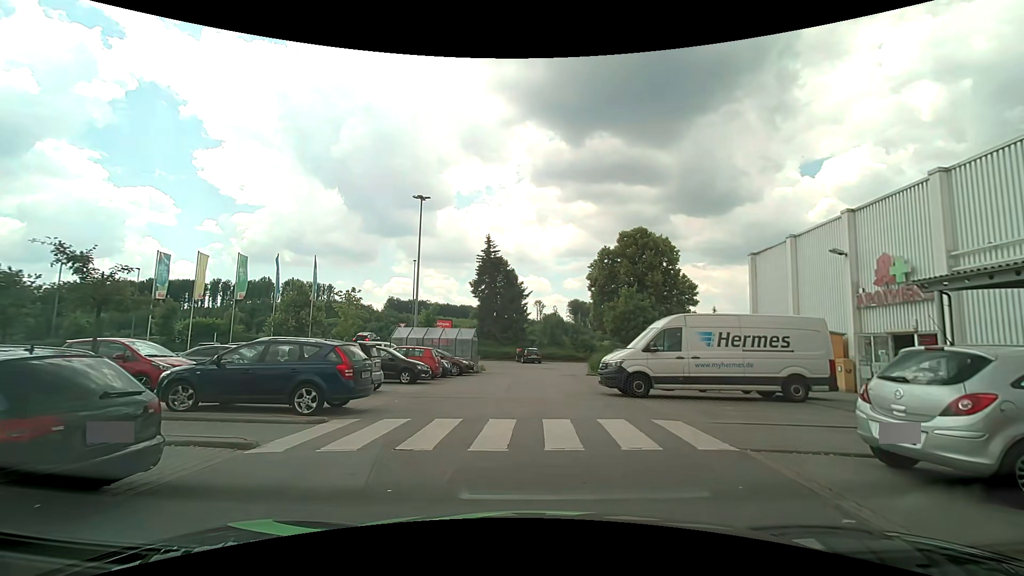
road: service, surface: asphalt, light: Day
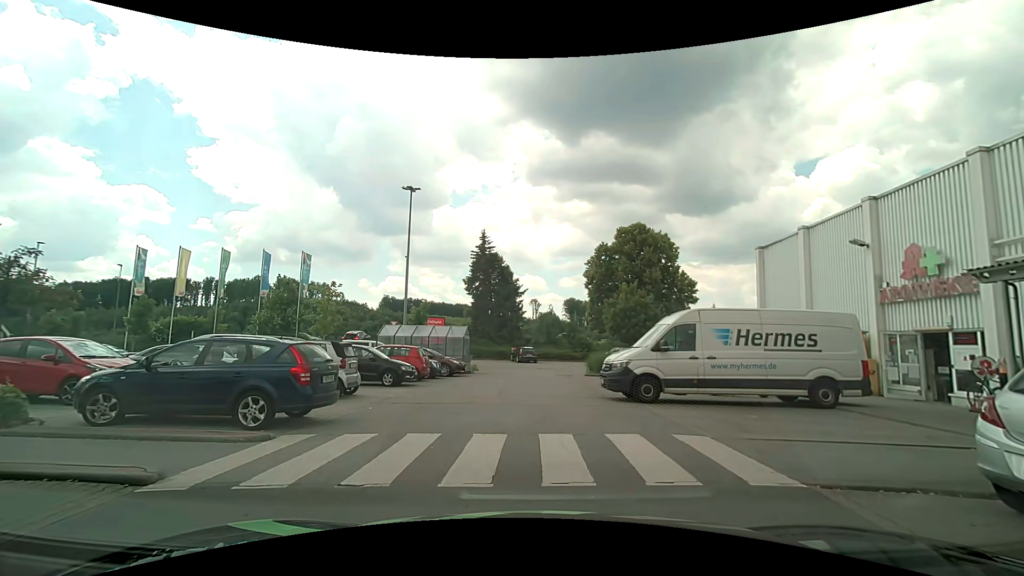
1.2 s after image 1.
(0.0, +1.7) m; 0°
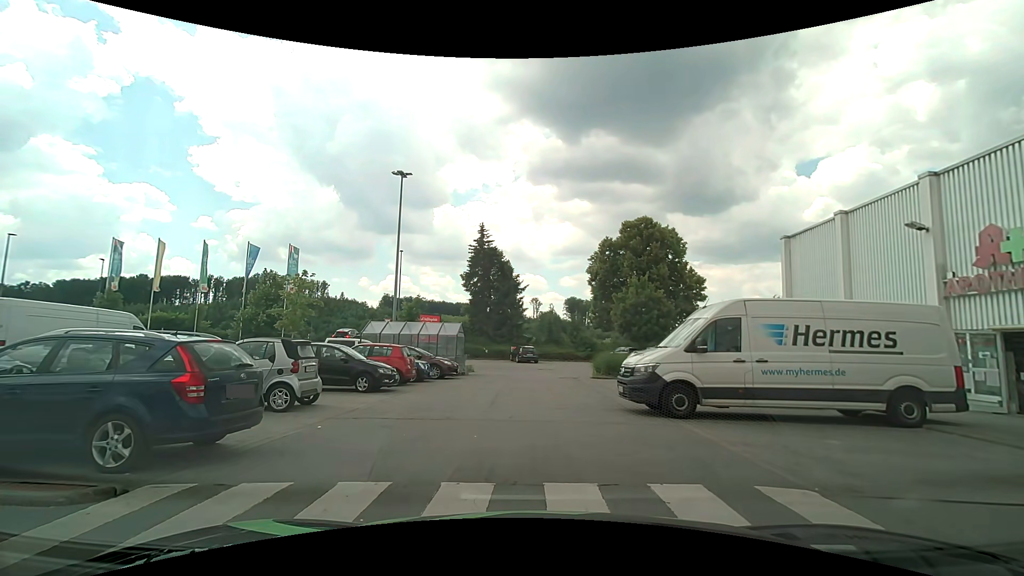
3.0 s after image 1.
(0.0, +2.8) m; -1°
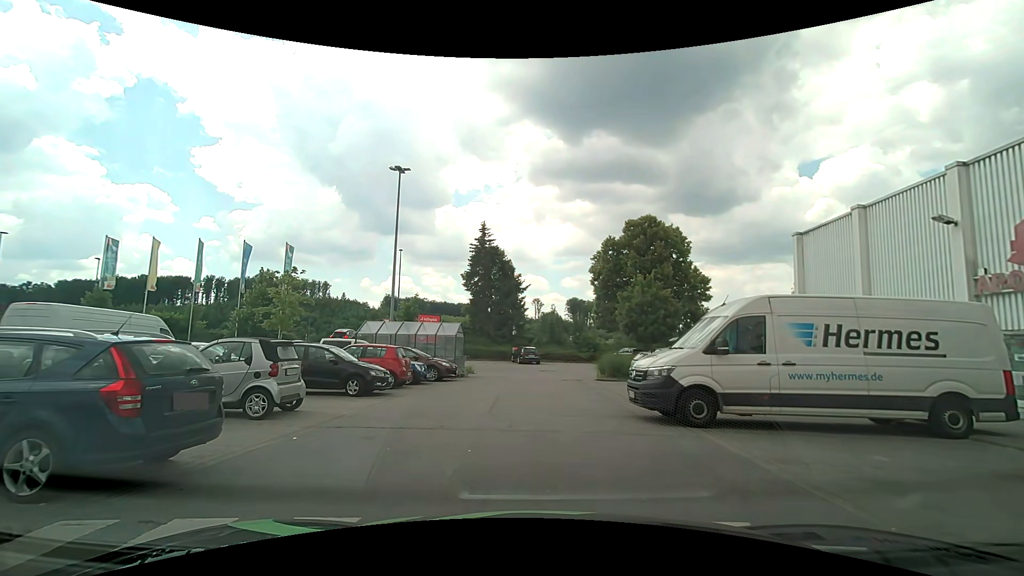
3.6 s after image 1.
(0.0, +1.0) m; -1°
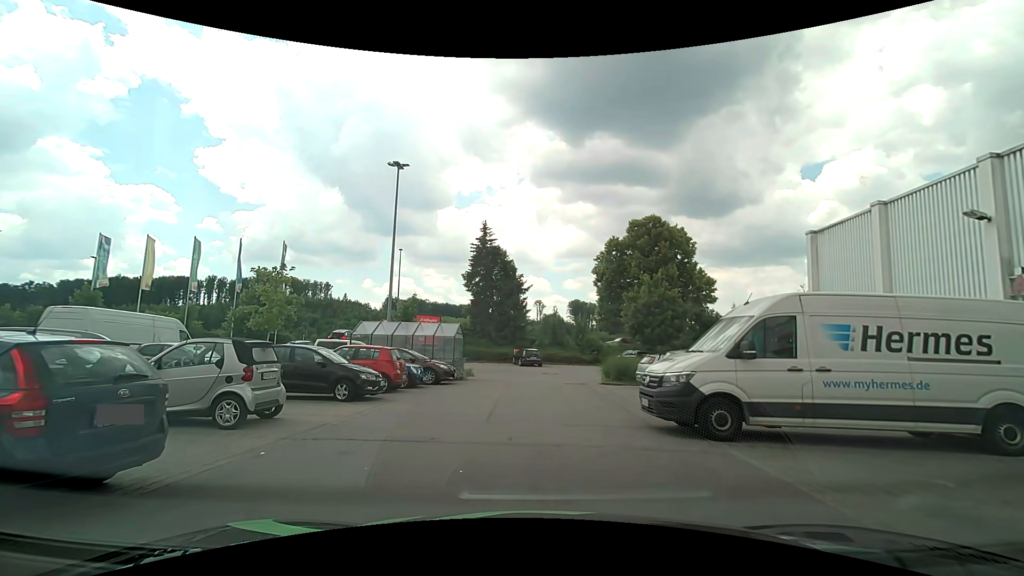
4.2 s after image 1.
(0.0, +1.0) m; +2°
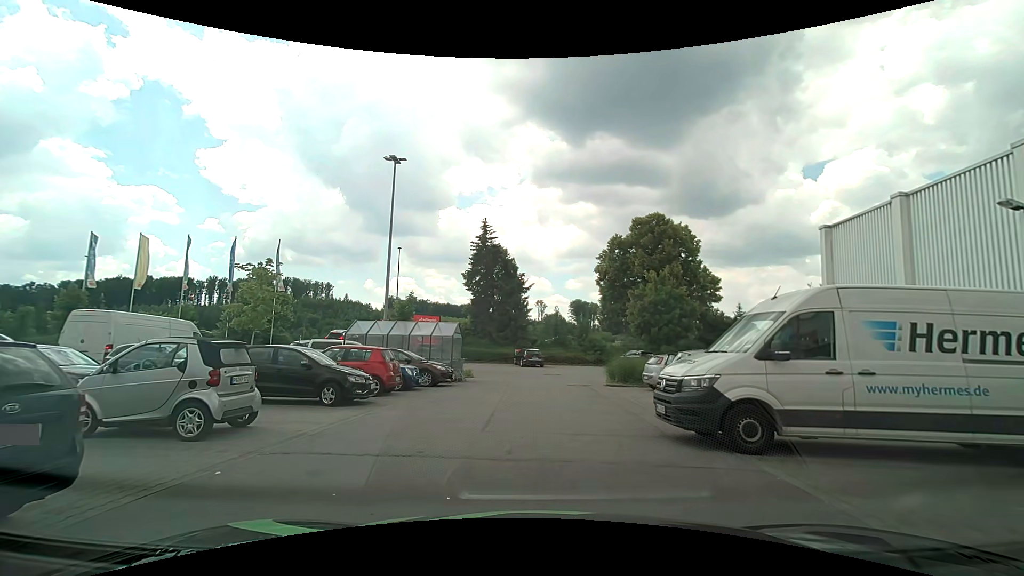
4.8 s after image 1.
(0.0, +1.0) m; -2°
